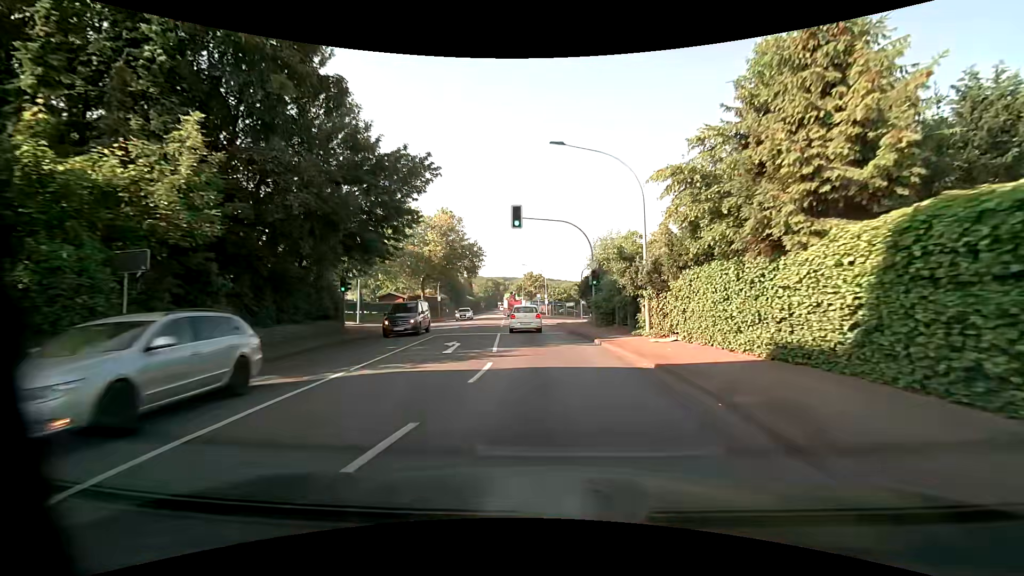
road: primary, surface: asphalt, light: Day
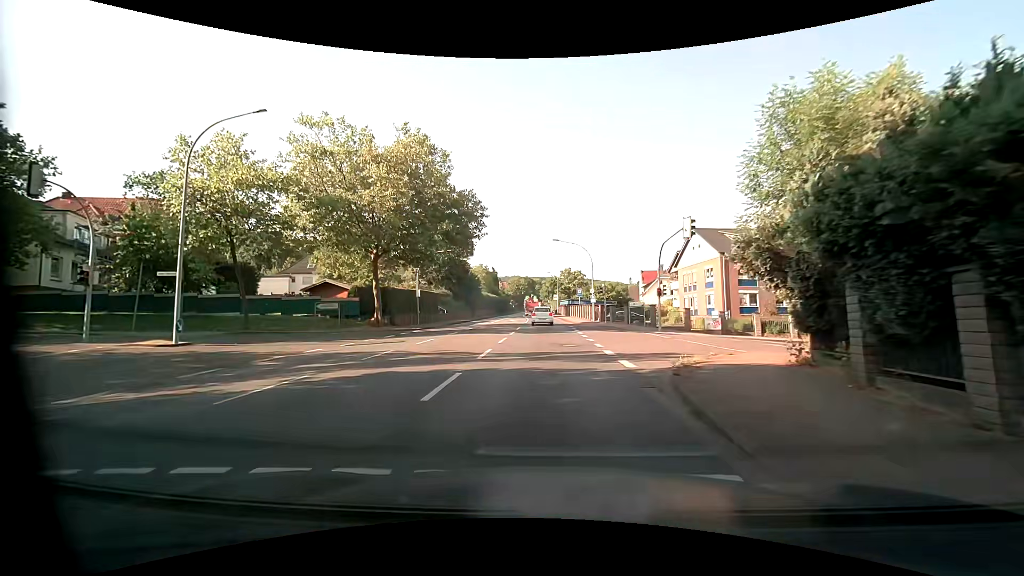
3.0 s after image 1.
(-0.7, +26.6) m; -5°
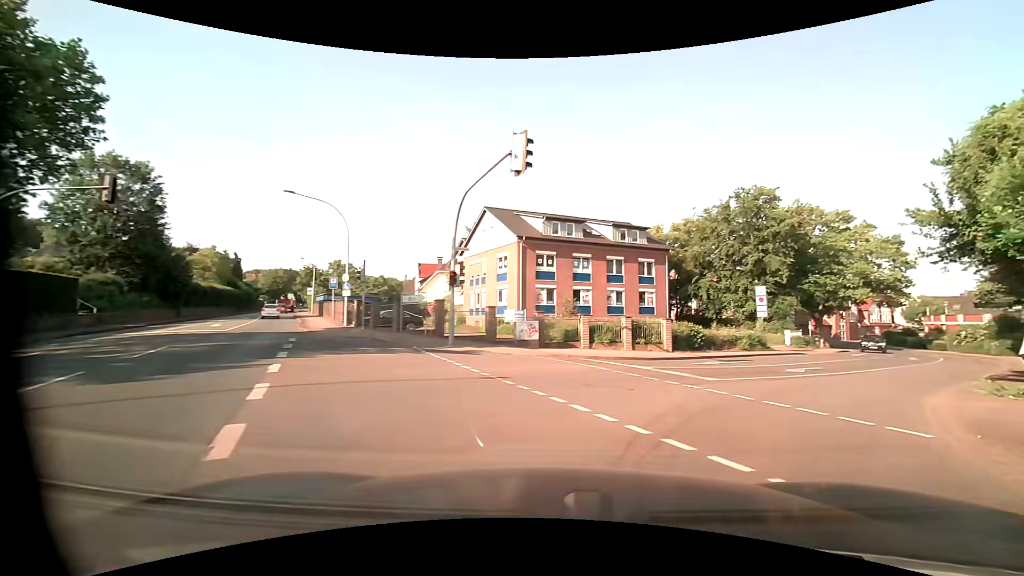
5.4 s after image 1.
(+1.8, +15.6) m; +25°
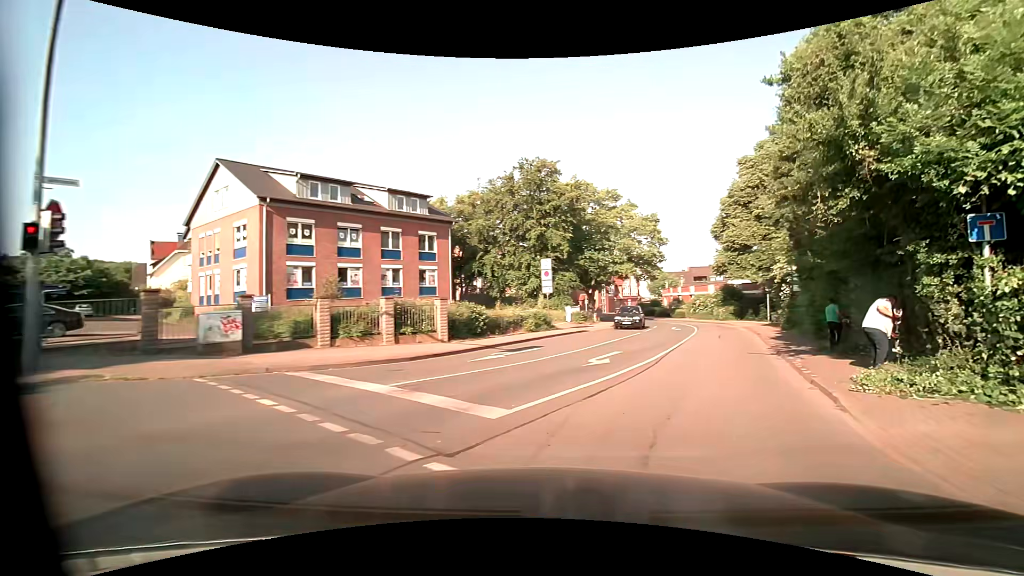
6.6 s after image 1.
(+1.6, +7.4) m; +24°
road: residential
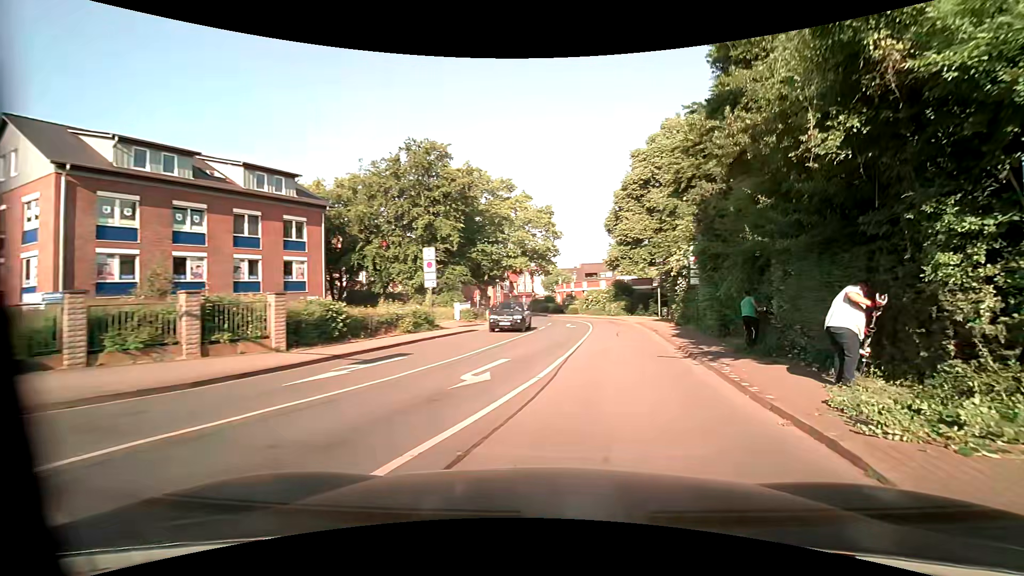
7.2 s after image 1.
(+0.4, +4.1) m; +11°
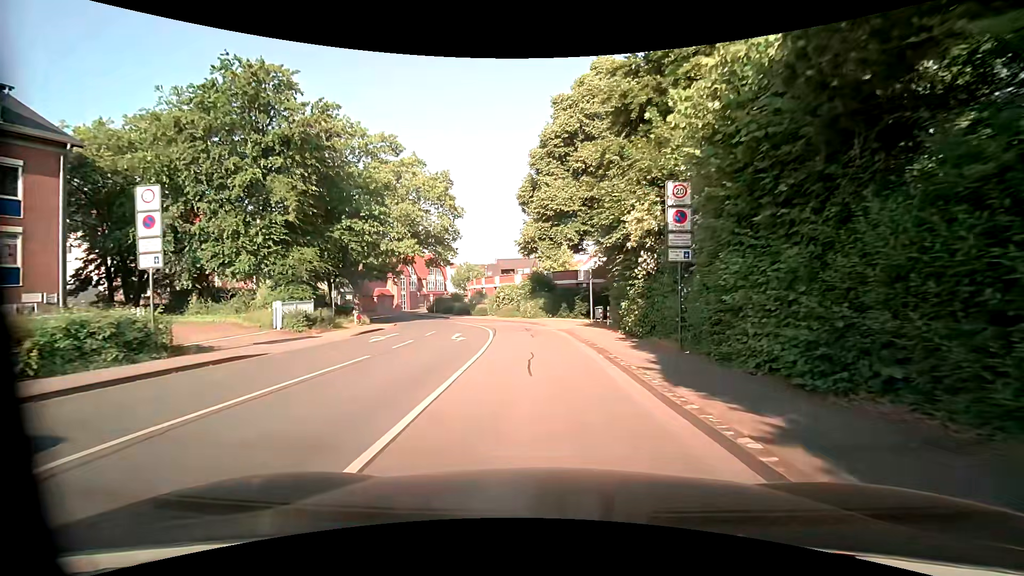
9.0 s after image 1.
(+2.0, +13.3) m; +11°
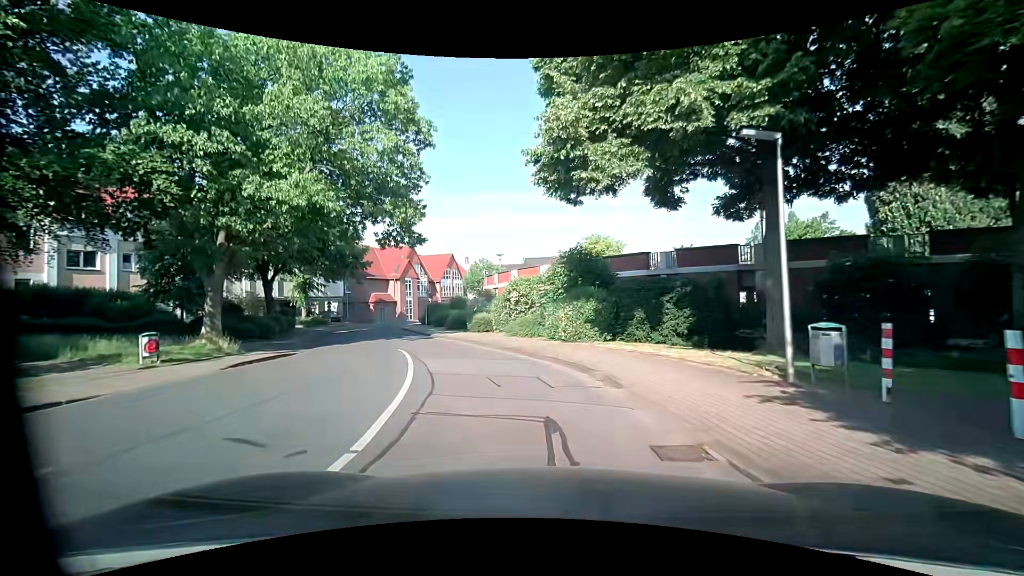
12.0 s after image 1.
(-0.6, +21.1) m; -5°
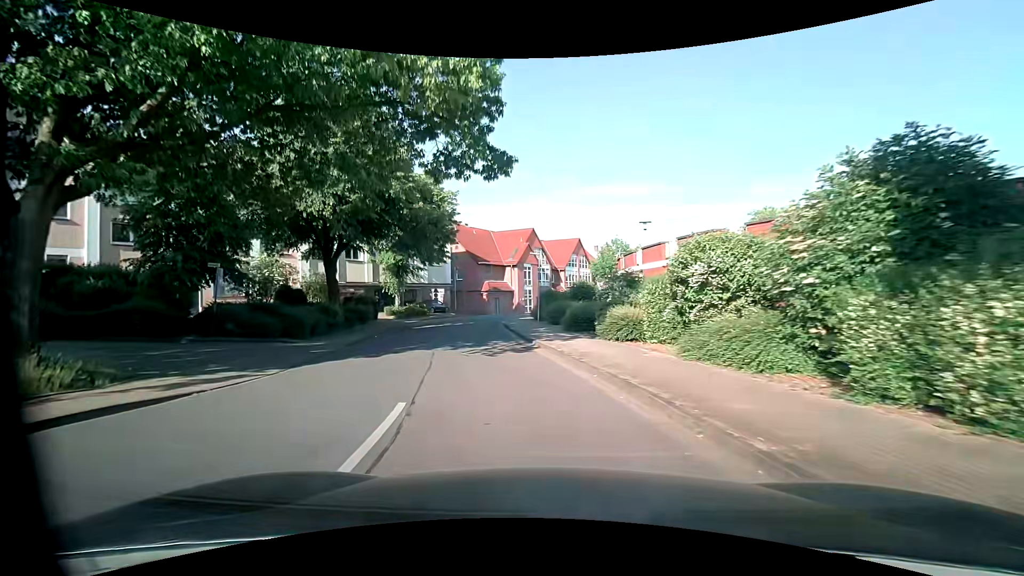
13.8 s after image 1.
(-1.4, +13.3) m; -15°
